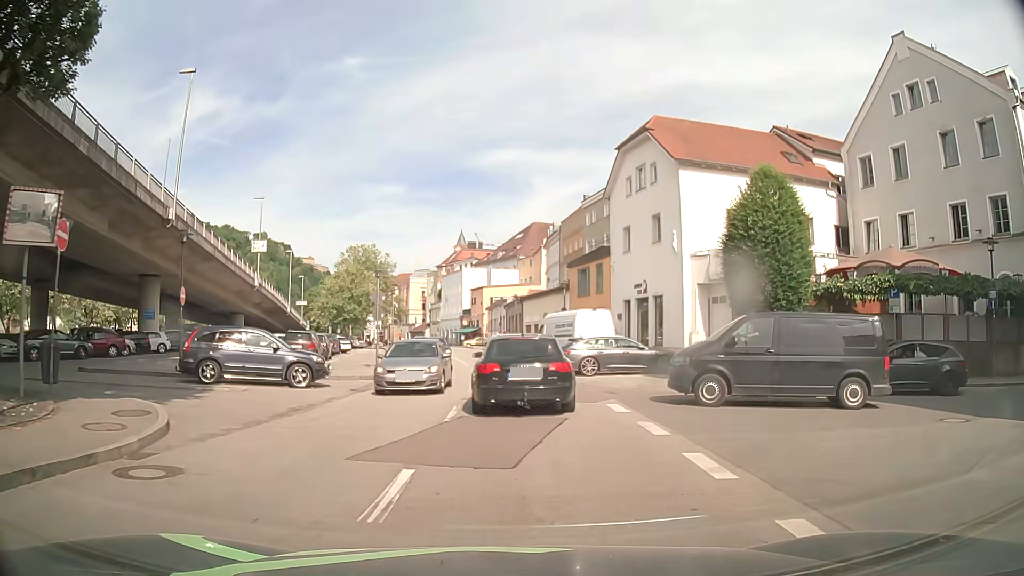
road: residential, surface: asphalt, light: Day
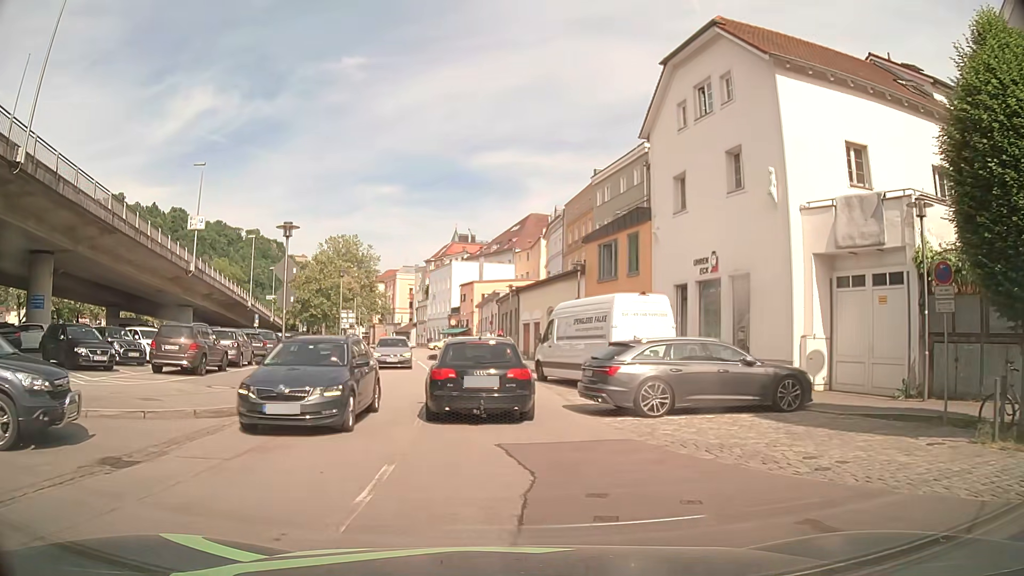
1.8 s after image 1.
(+0.3, +12.2) m; +1°
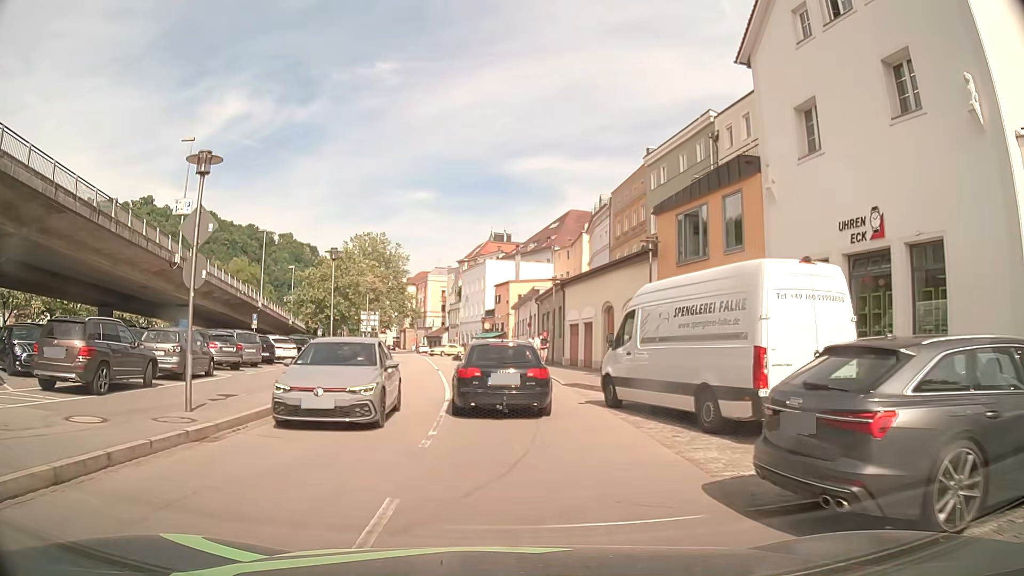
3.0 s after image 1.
(-0.2, +8.0) m; -2°
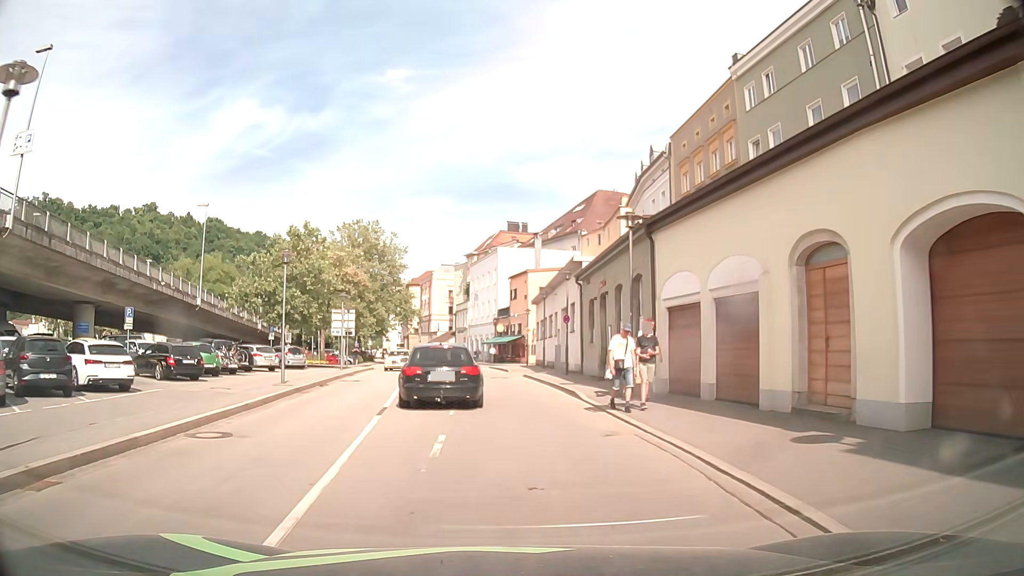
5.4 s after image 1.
(-0.6, +18.6) m; -1°
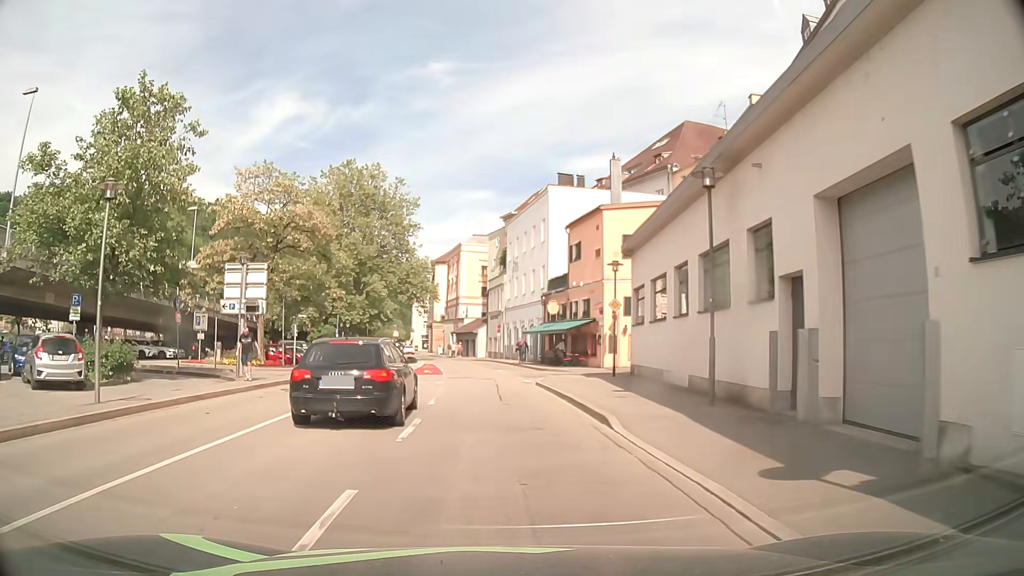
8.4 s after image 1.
(-1.0, +28.3) m; -4°
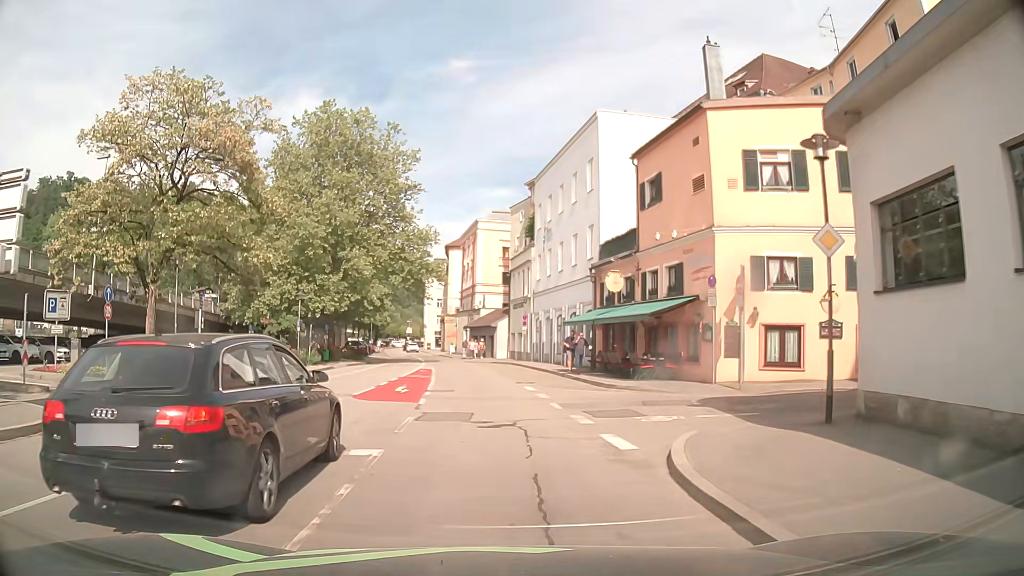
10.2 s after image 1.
(-0.5, +16.9) m; -3°
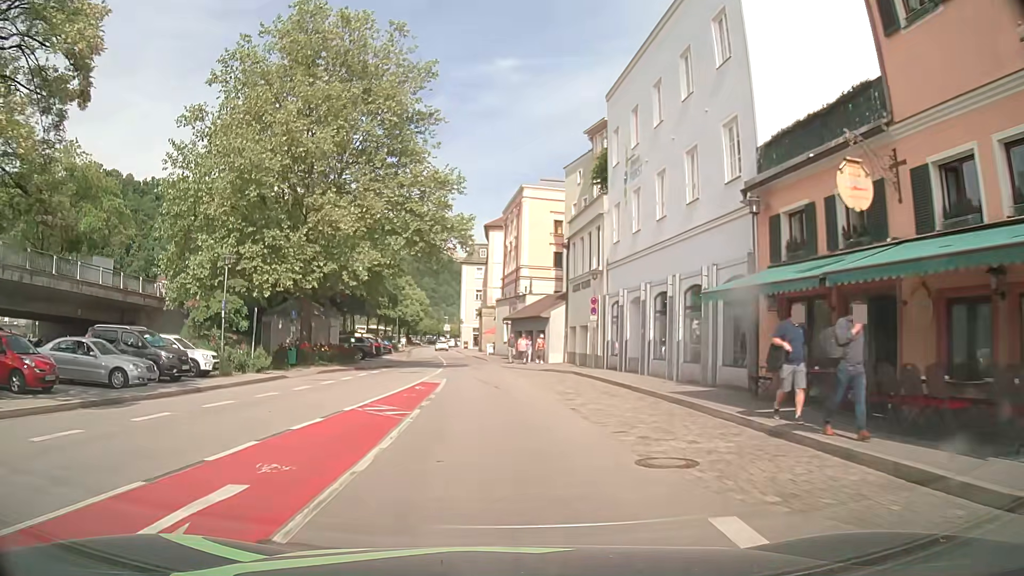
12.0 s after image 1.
(-0.4, +17.2) m; -4°
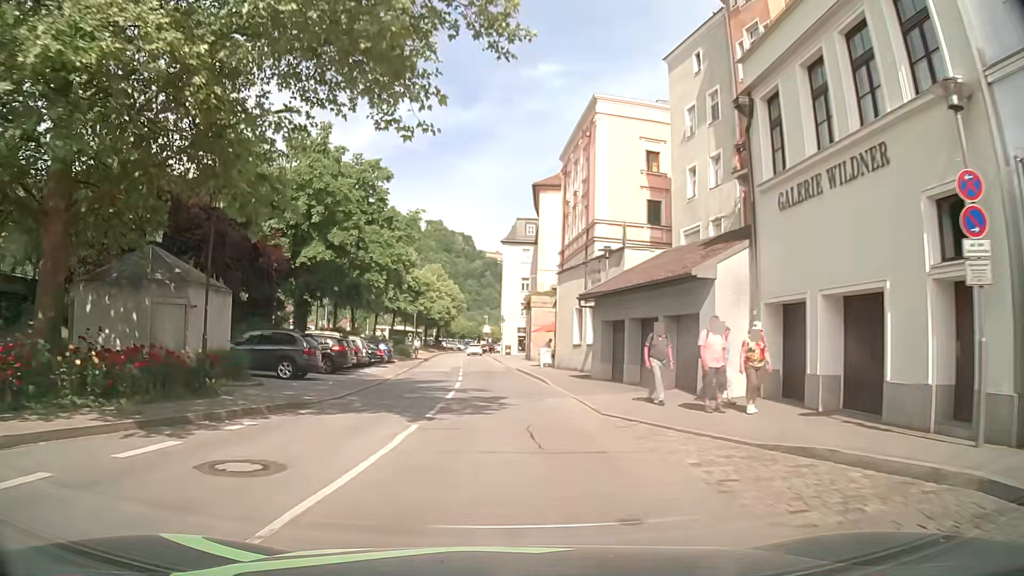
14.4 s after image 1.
(-1.0, +25.0) m; -3°
(0, +10) (-1, +20) (-1, +30) (-2, +40) (-3, +50) (-4, +60) (-4, +70) (-5, +80) (-5, +90) (-3, +100) m
